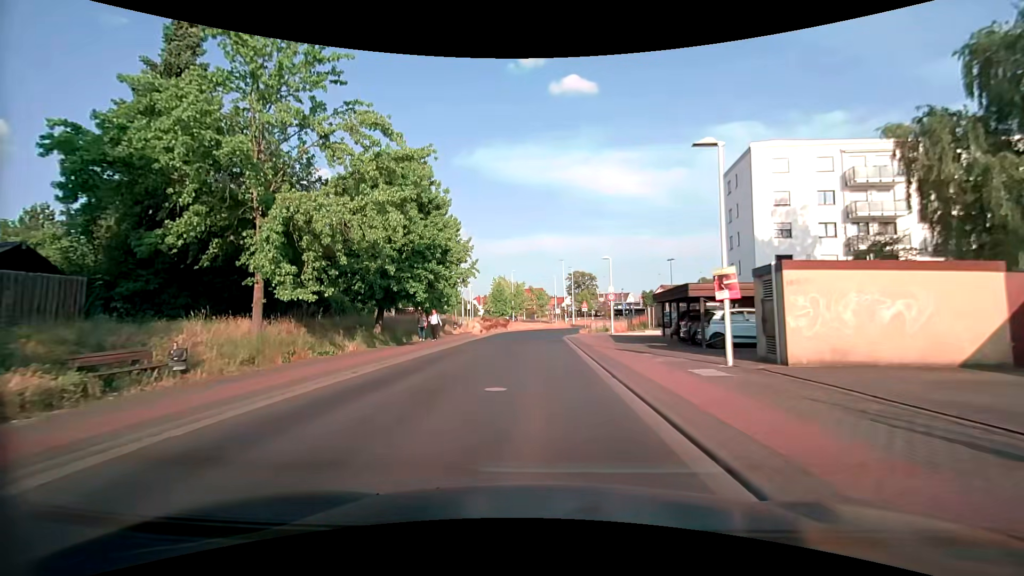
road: tertiary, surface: asphalt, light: Day
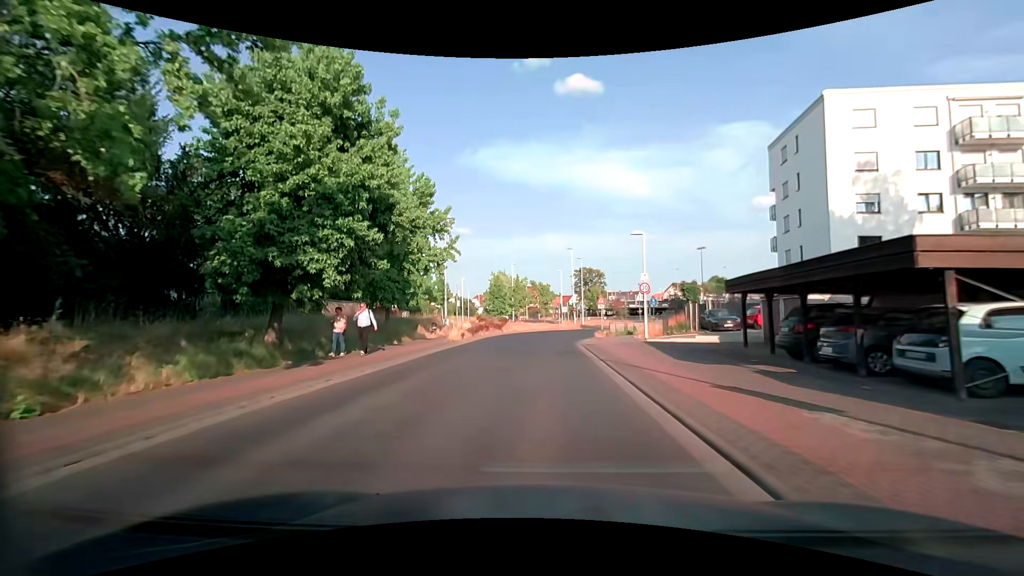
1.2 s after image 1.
(-0.1, +11.3) m; -1°
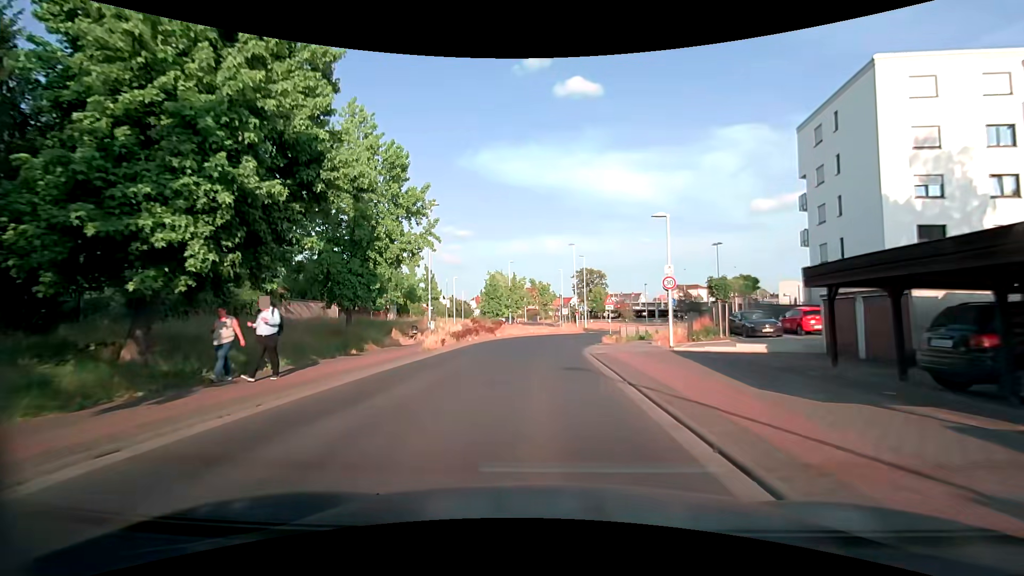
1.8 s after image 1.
(0.0, +5.6) m; 0°
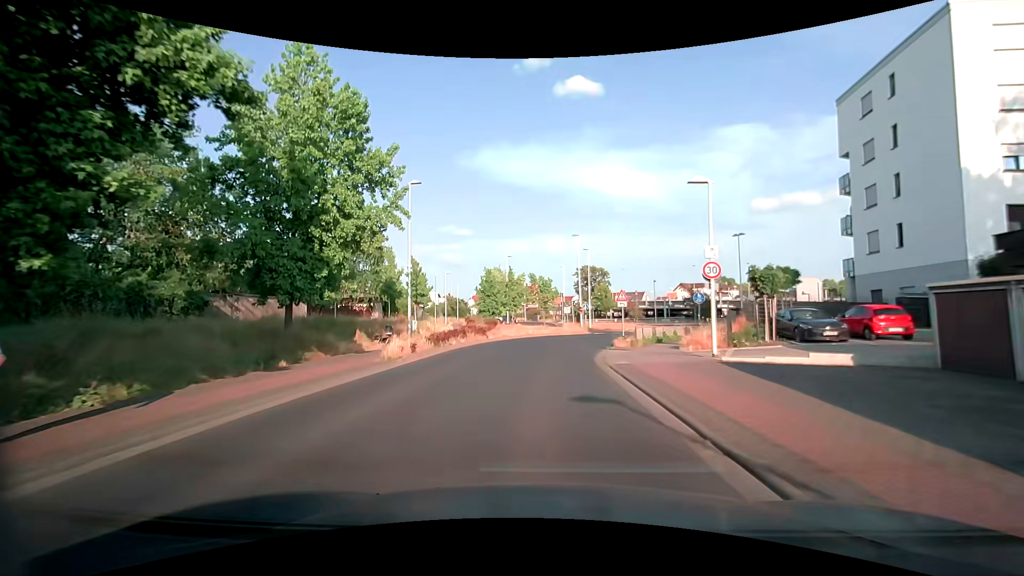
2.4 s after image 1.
(0.0, +5.6) m; 0°
